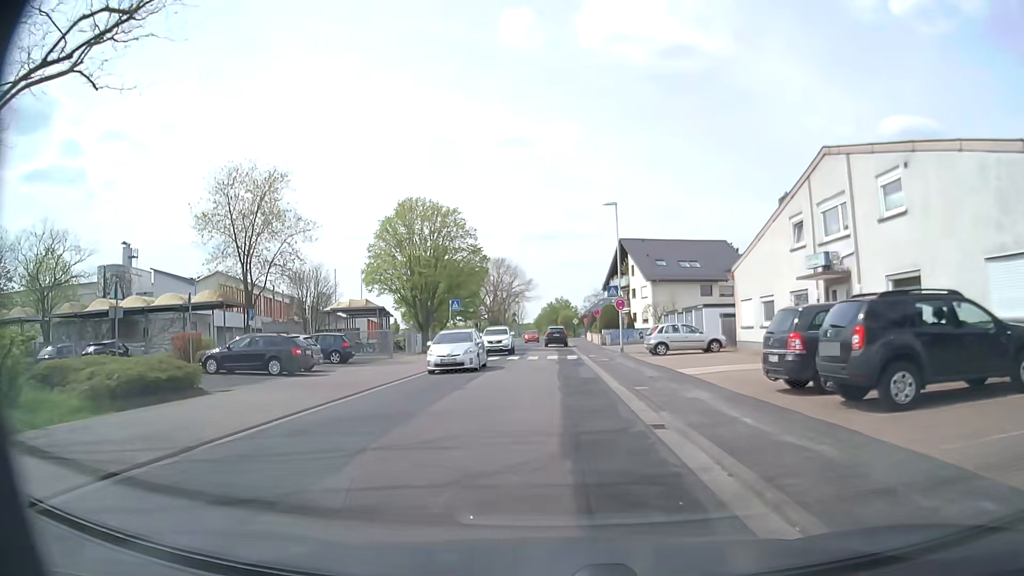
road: unclassified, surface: asphalt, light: Day
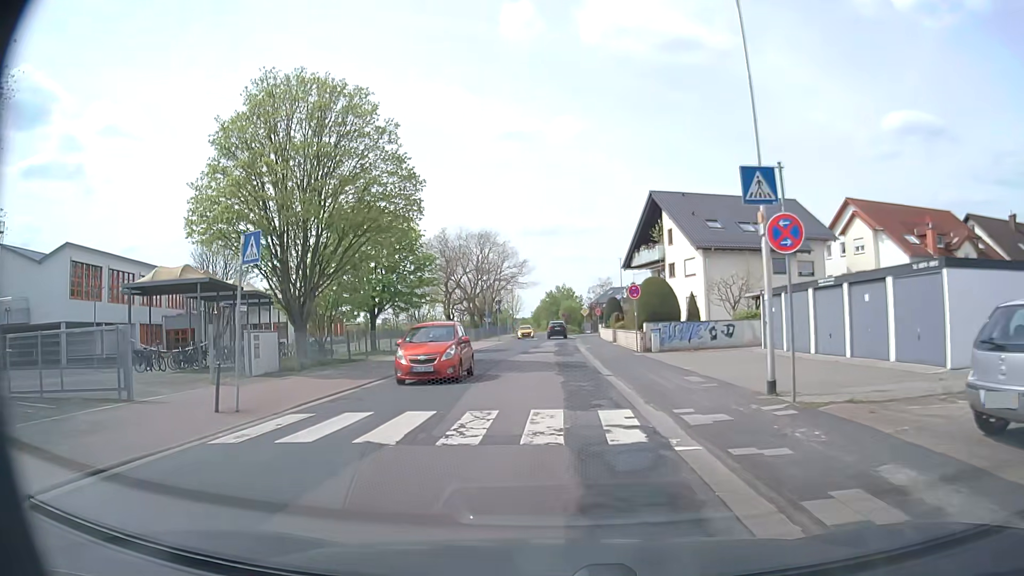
(0.0, +25.5) m; +1°
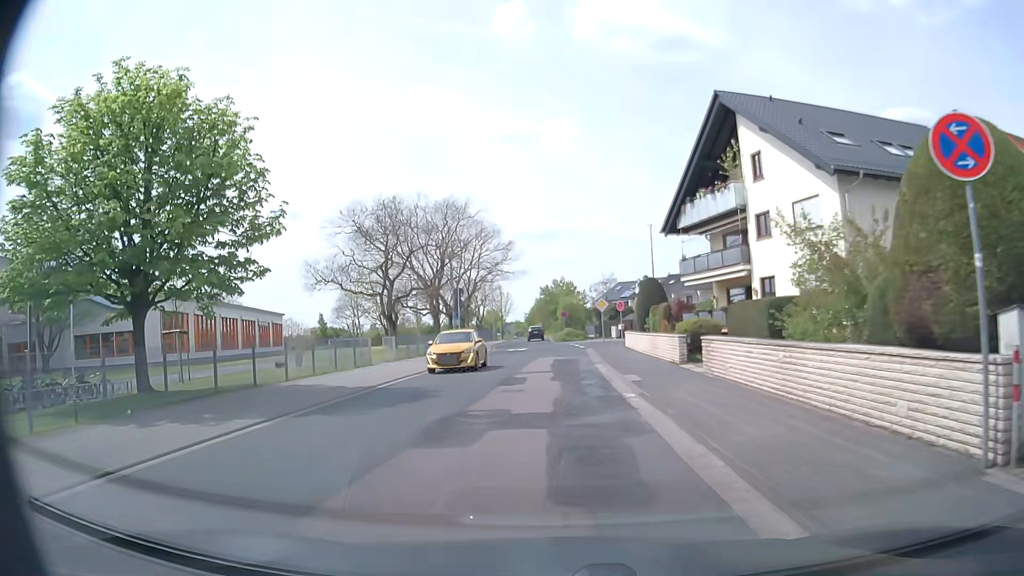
(-0.3, +24.5) m; -1°
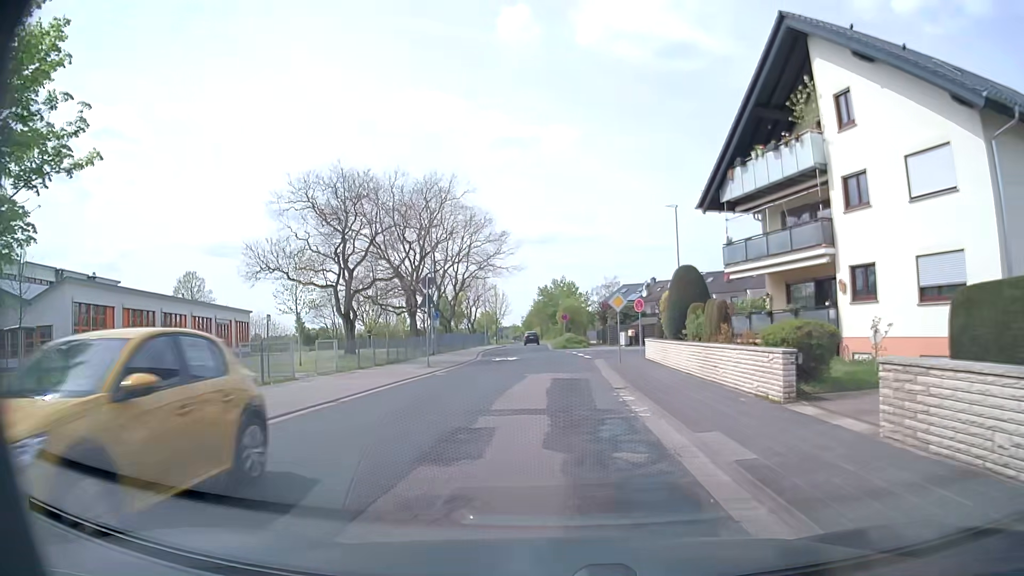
(0.0, +9.6) m; 0°
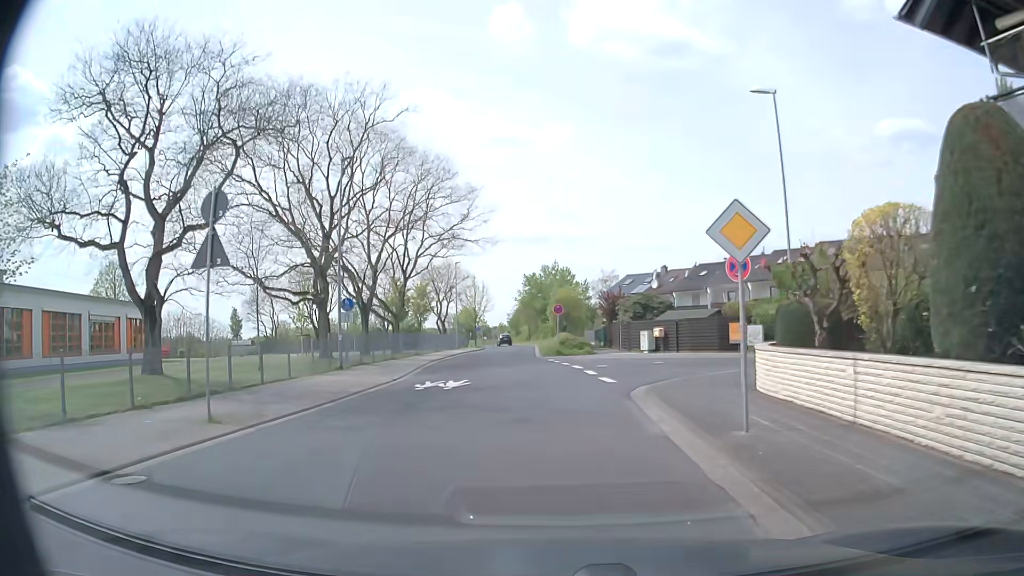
(+0.3, +18.7) m; +1°
(0, +10) (0, +20) (-1, +30) (-2, +40) (-2, +50) (-2, +60) (-2, +70) (-3, +80) (-4, +90) (-5, +100) m
